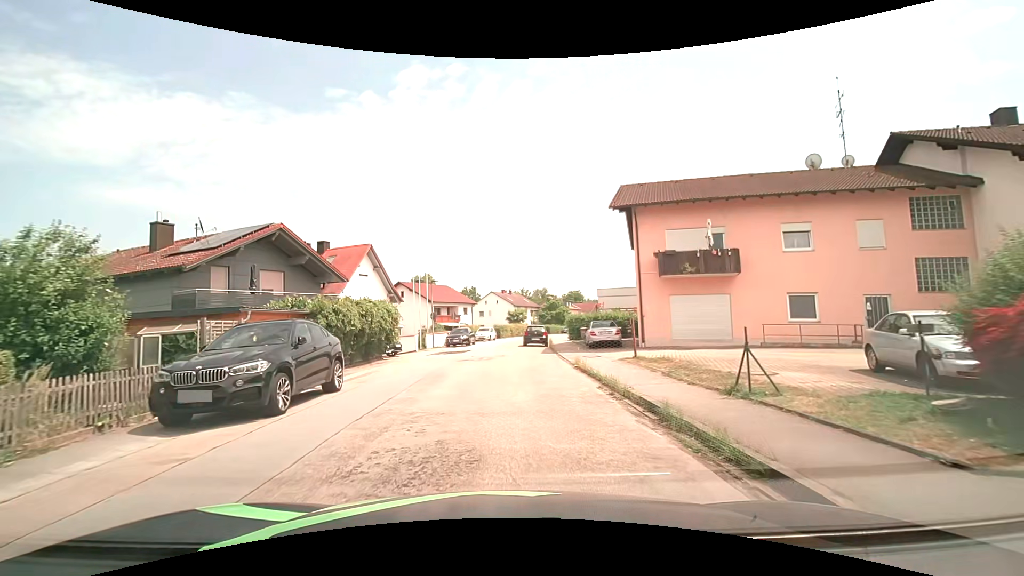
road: residential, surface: asphalt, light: Day
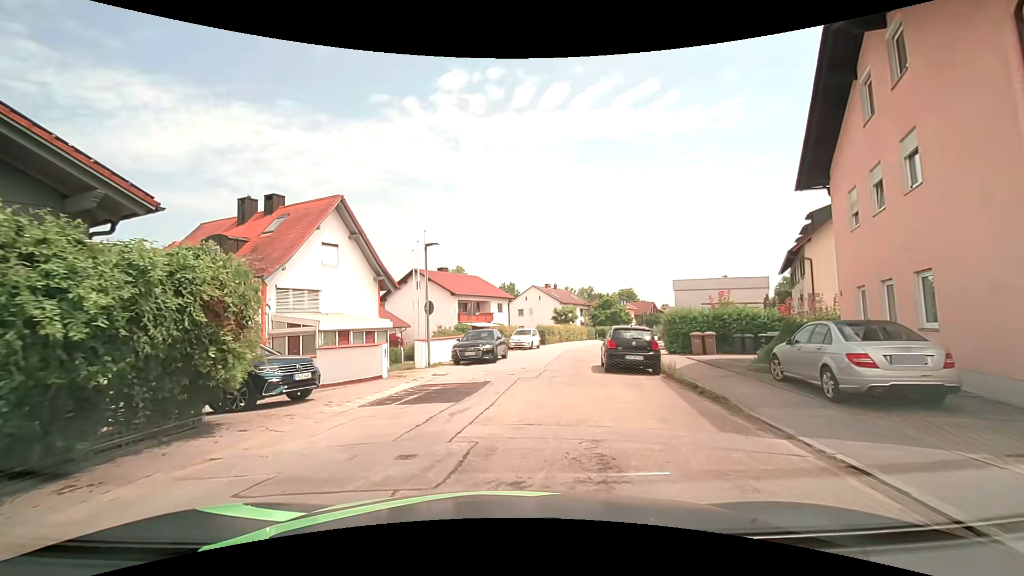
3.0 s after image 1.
(-0.5, +17.6) m; -5°
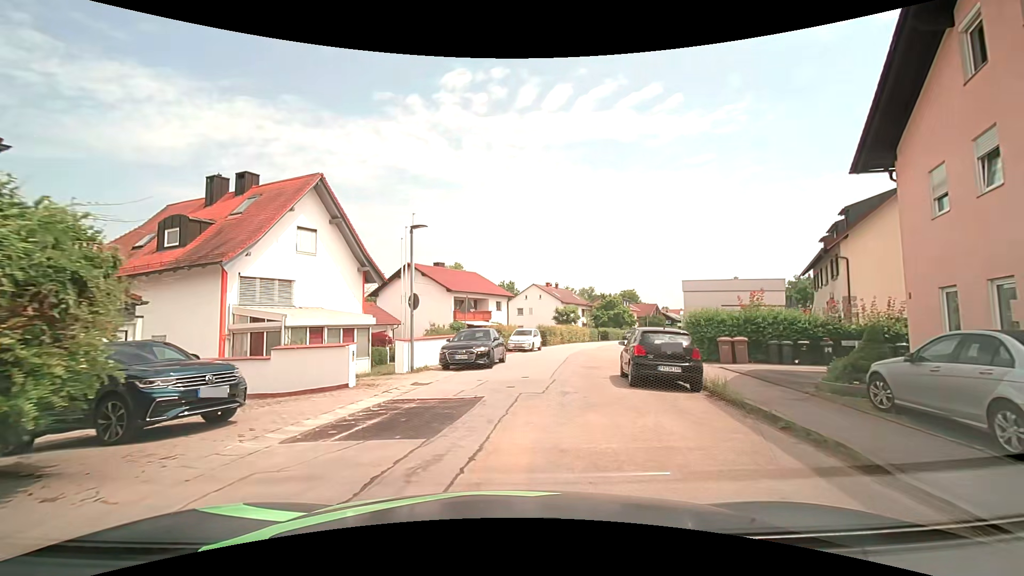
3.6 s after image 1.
(0.0, +3.3) m; 0°
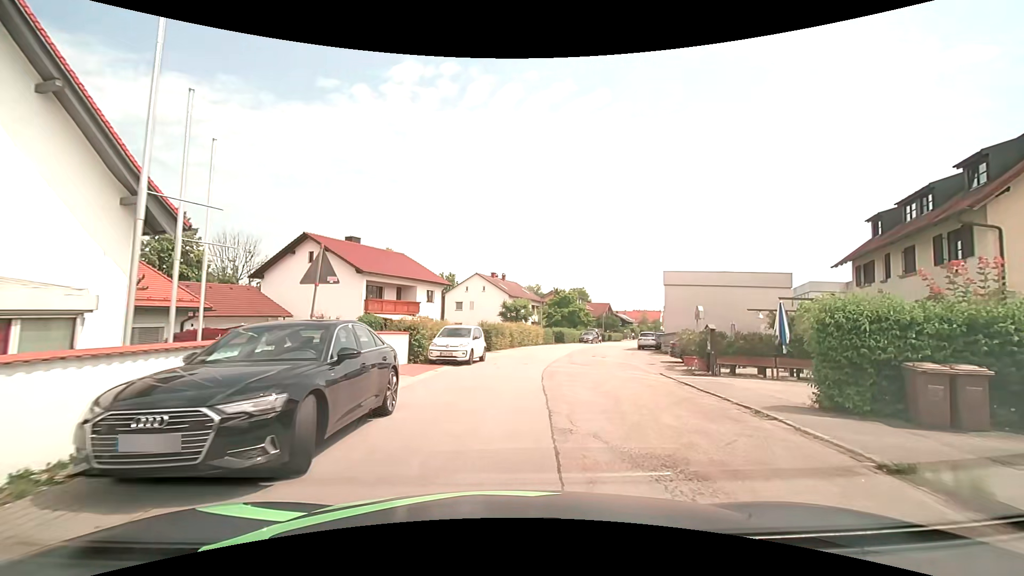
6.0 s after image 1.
(+0.4, +13.1) m; +8°
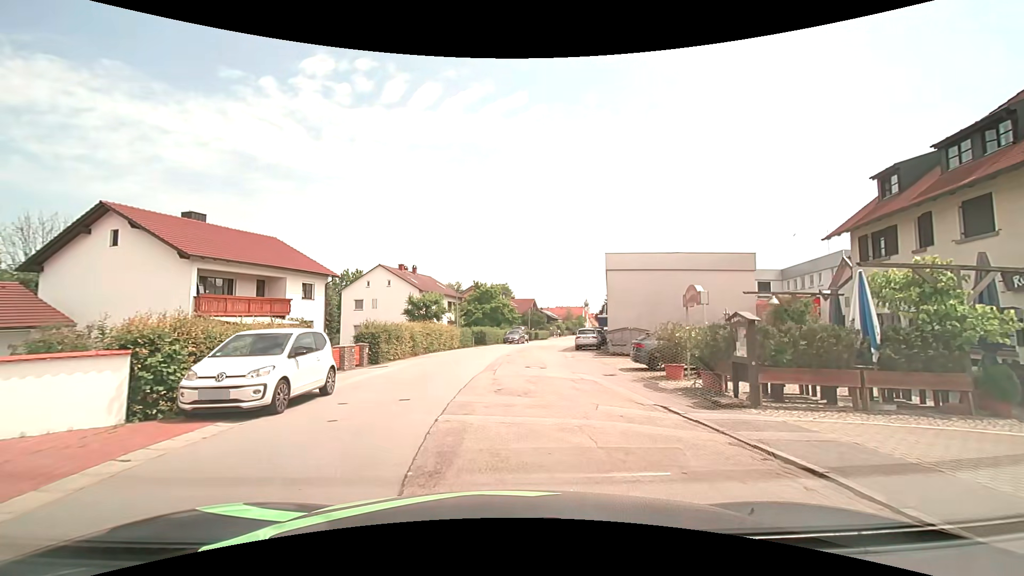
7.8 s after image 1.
(+0.8, +9.6) m; +8°
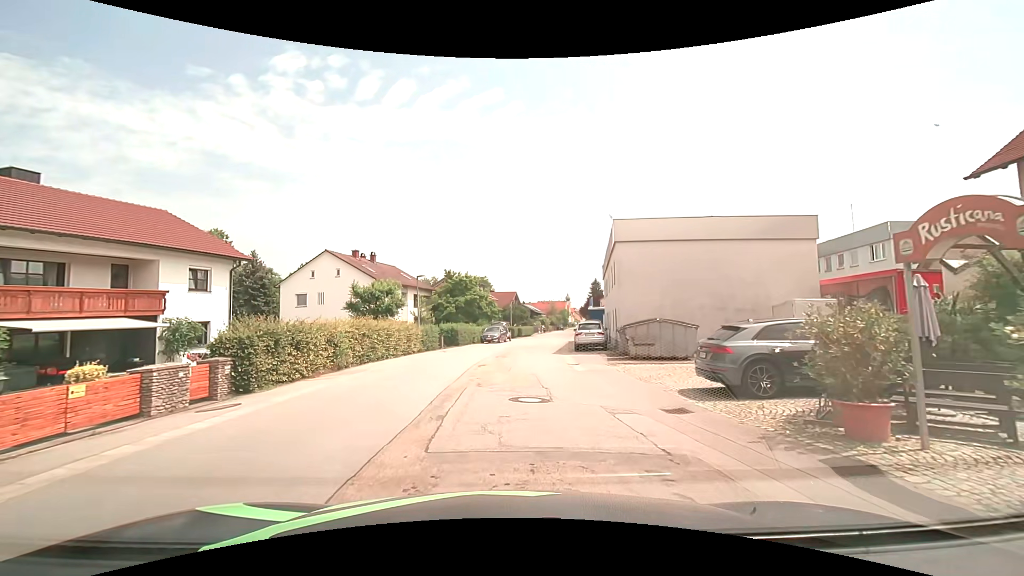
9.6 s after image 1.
(+0.2, +9.6) m; +2°
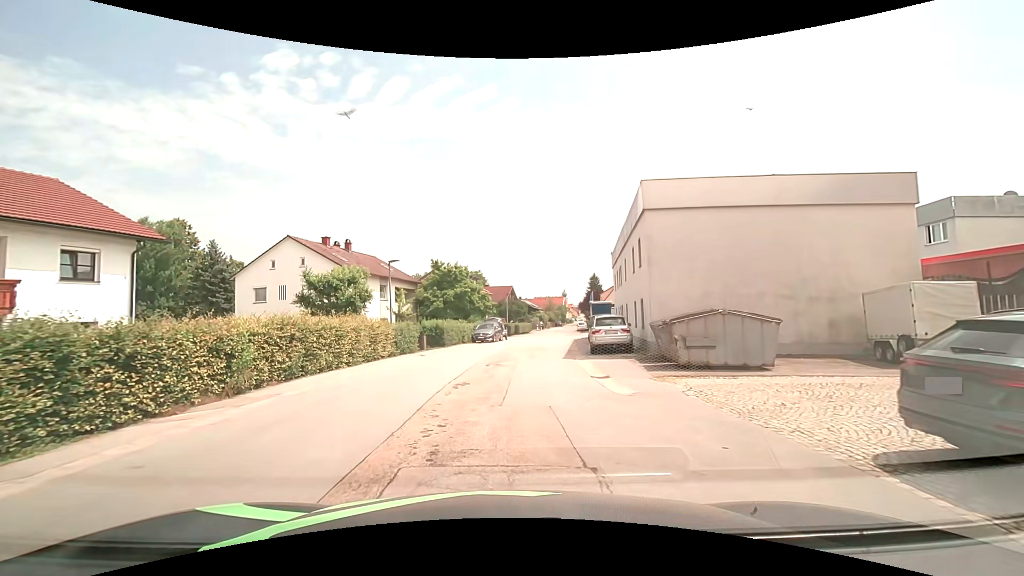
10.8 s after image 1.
(0.0, +6.6) m; +1°
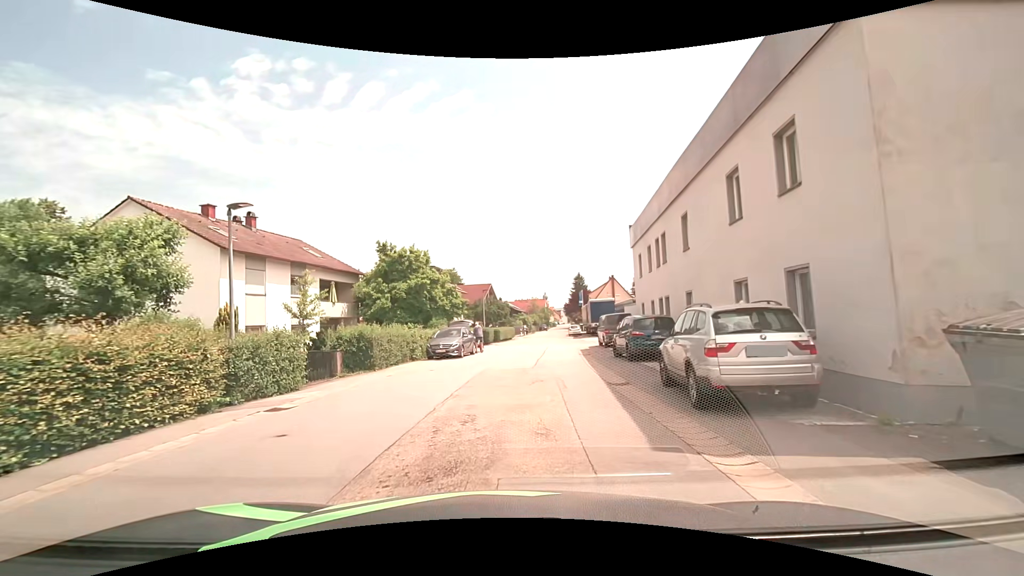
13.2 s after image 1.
(-0.1, +13.5) m; 0°
(0, +10) (+1, +20) (+2, +30) (+4, +40) (+5, +50) (+6, +60) (+7, +70) (+9, +79) (+10, +89) (+11, +99) m
